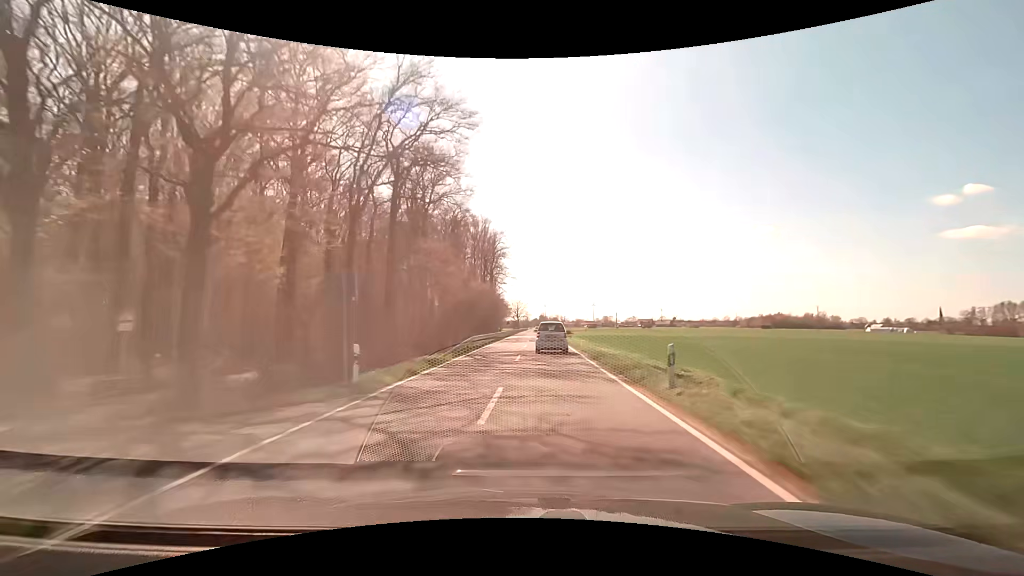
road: secondary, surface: asphalt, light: Day
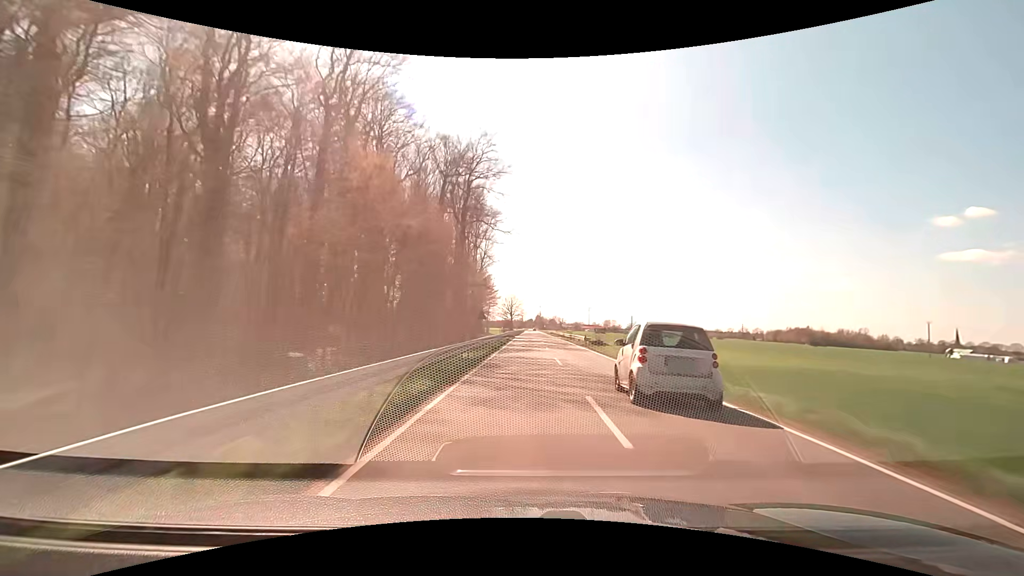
(-0.6, +62.2) m; +1°
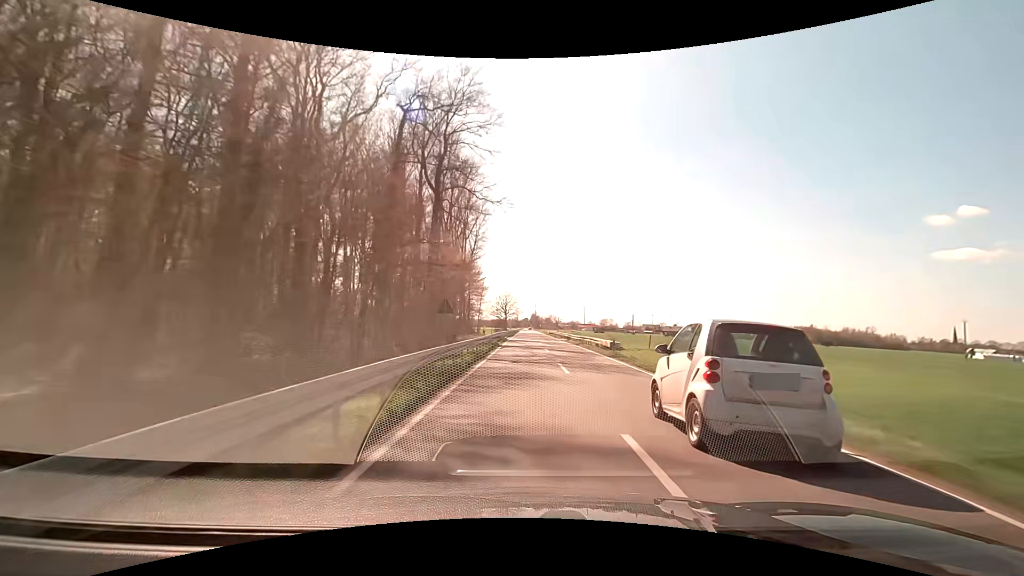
(+0.1, +15.6) m; +1°
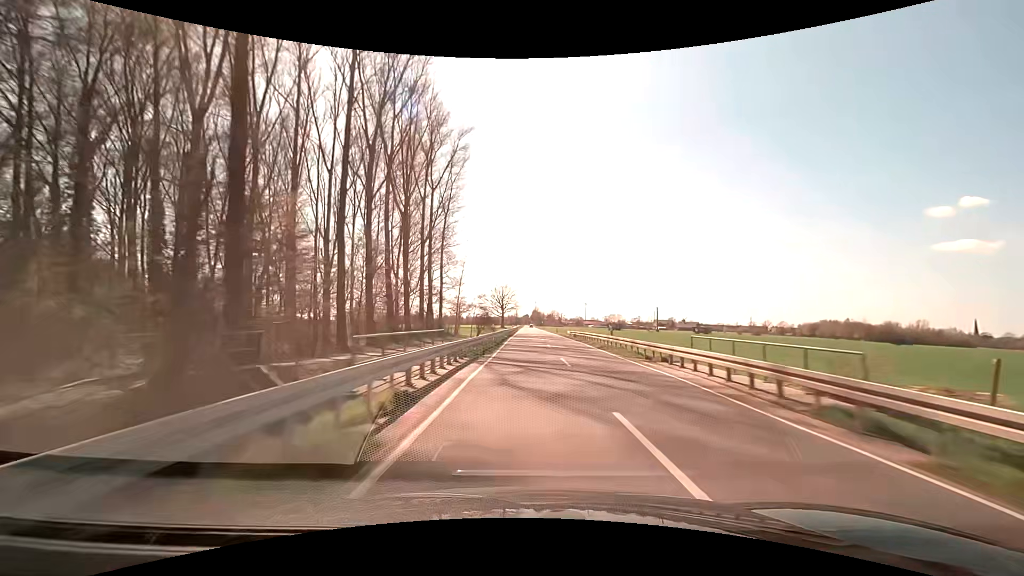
(-0.1, +47.1) m; 0°
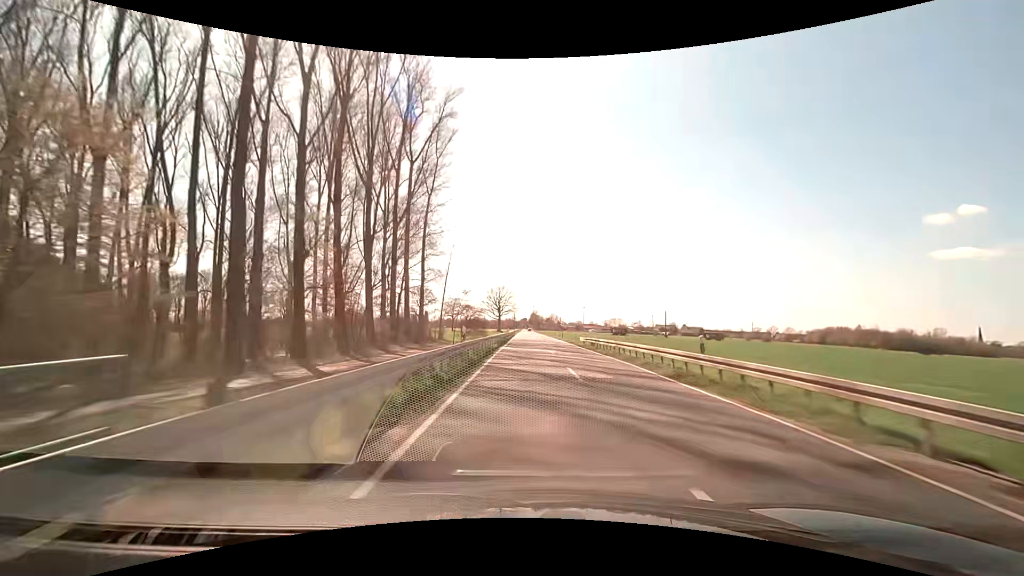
(+0.1, +15.8) m; 0°
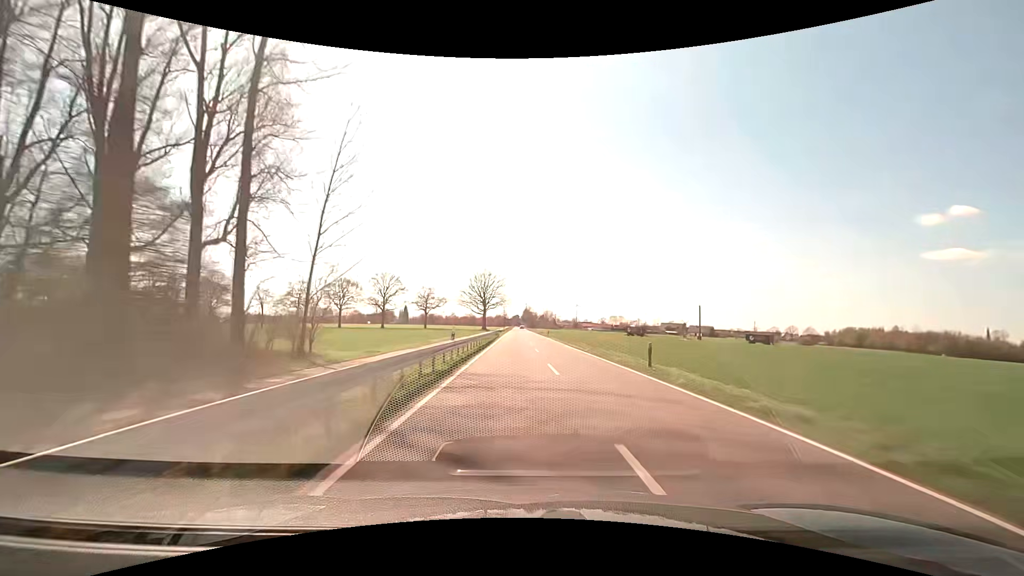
(+0.4, +47.3) m; +1°
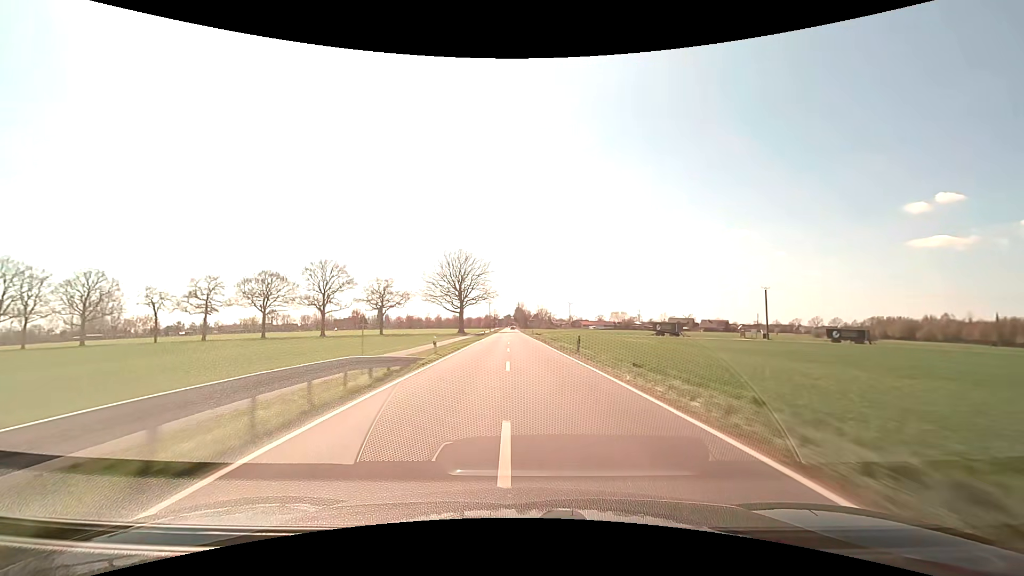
(+0.7, +47.5) m; +1°
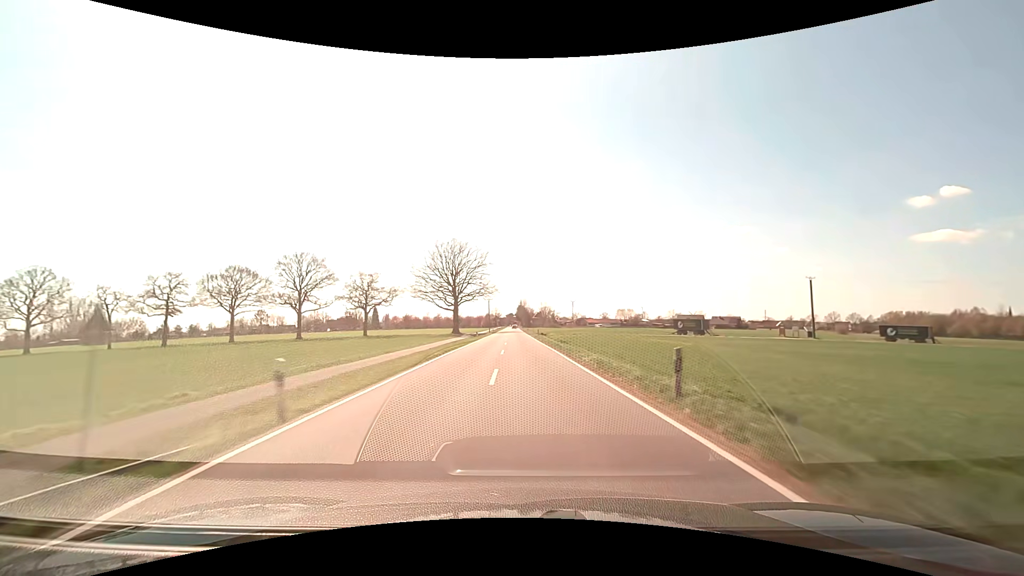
(0.0, +15.8) m; 0°
(0, +10) (0, +20) (0, +30) (0, +40) (-1, +50) (-1, +60) (-1, +70) (-1, +80) (-1, +90) (-1, +100) m
